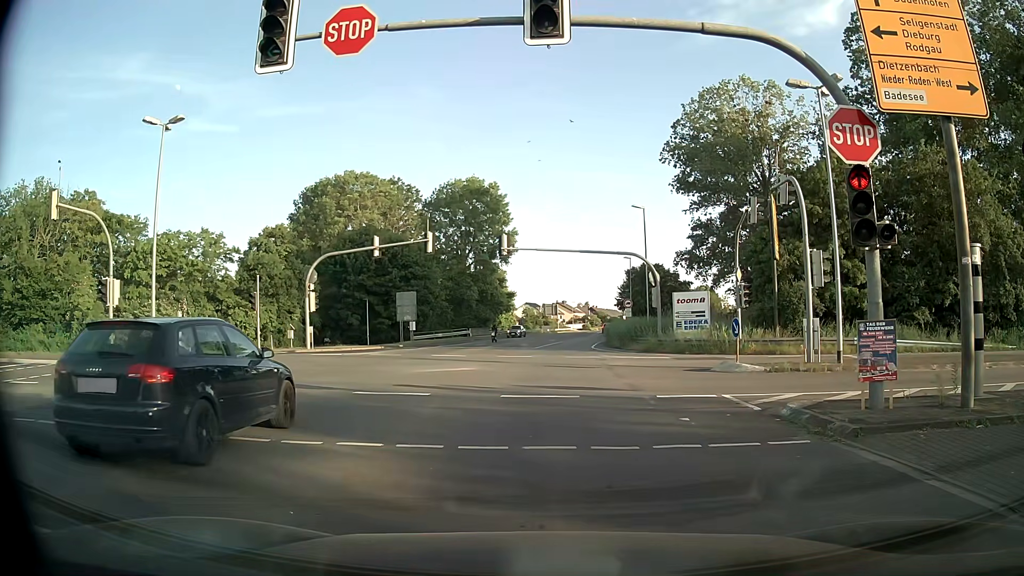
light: Day
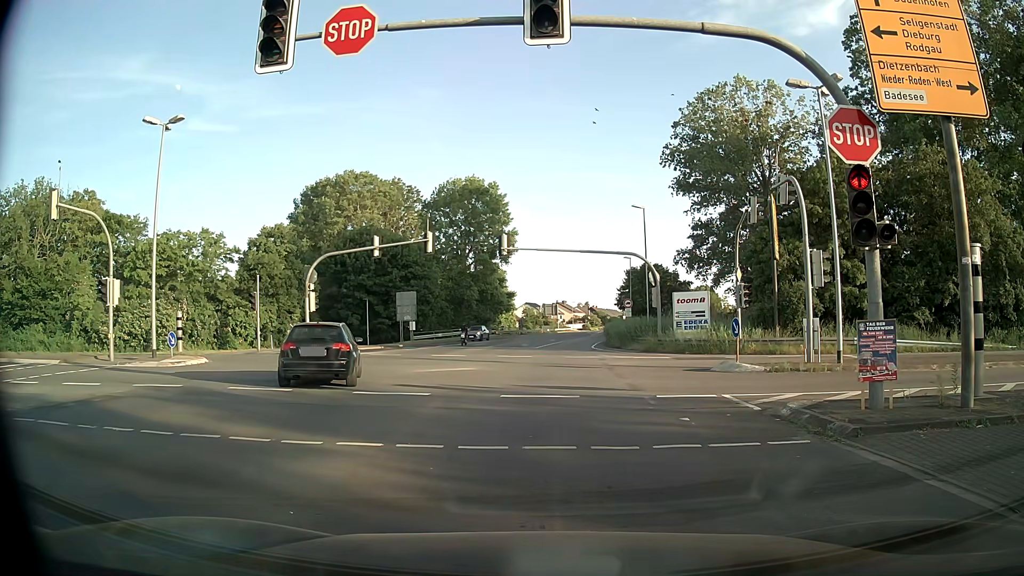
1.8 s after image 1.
(0.0, 0.0) m; 0°
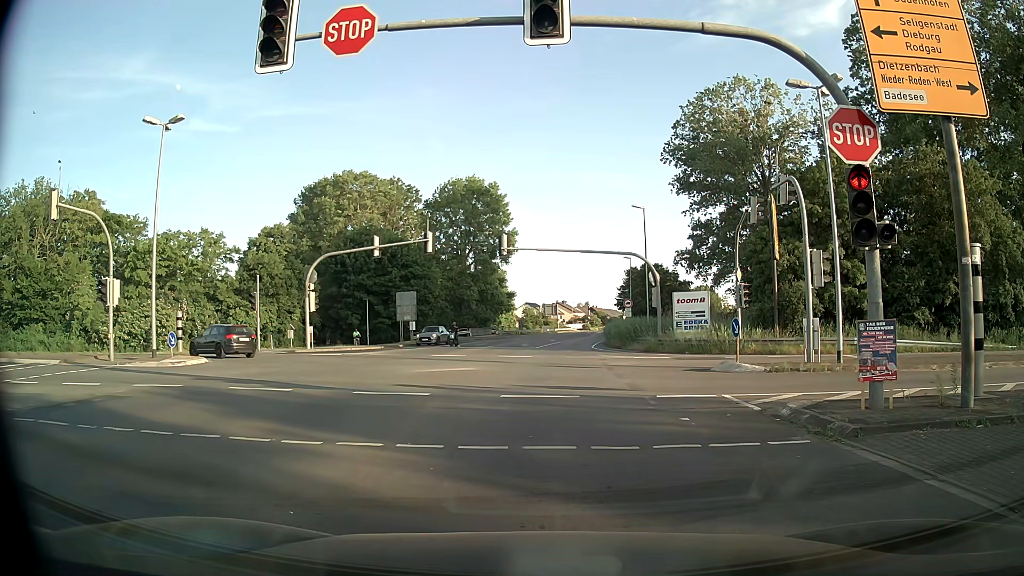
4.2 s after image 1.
(0.0, 0.0) m; 0°
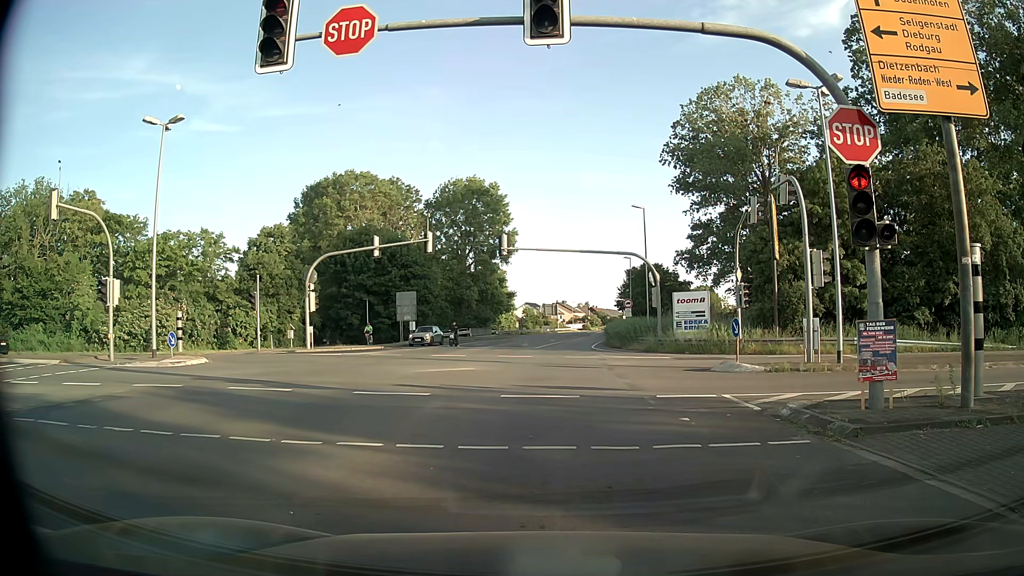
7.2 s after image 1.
(0.0, 0.0) m; 0°
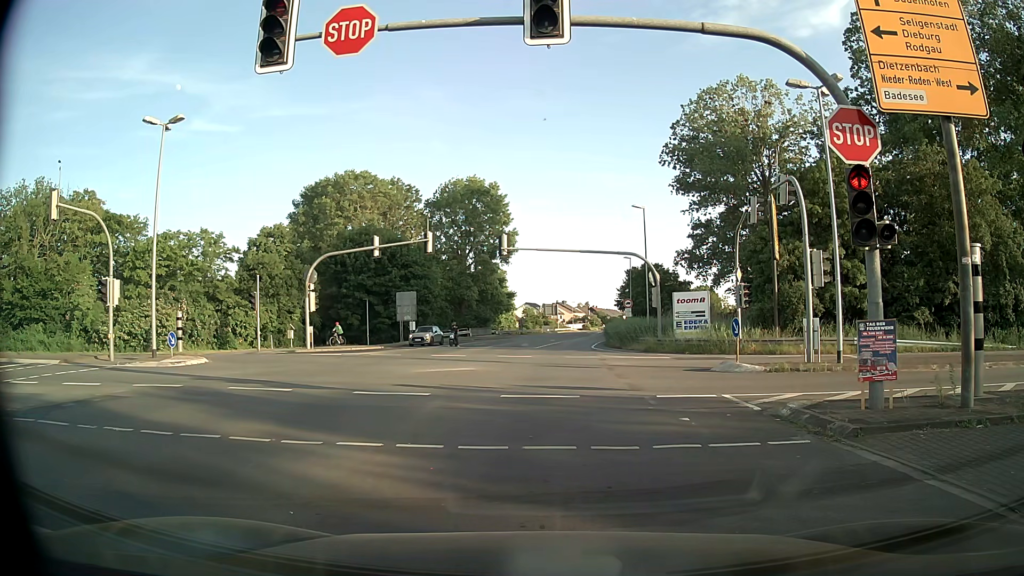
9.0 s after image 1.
(0.0, 0.0) m; 0°
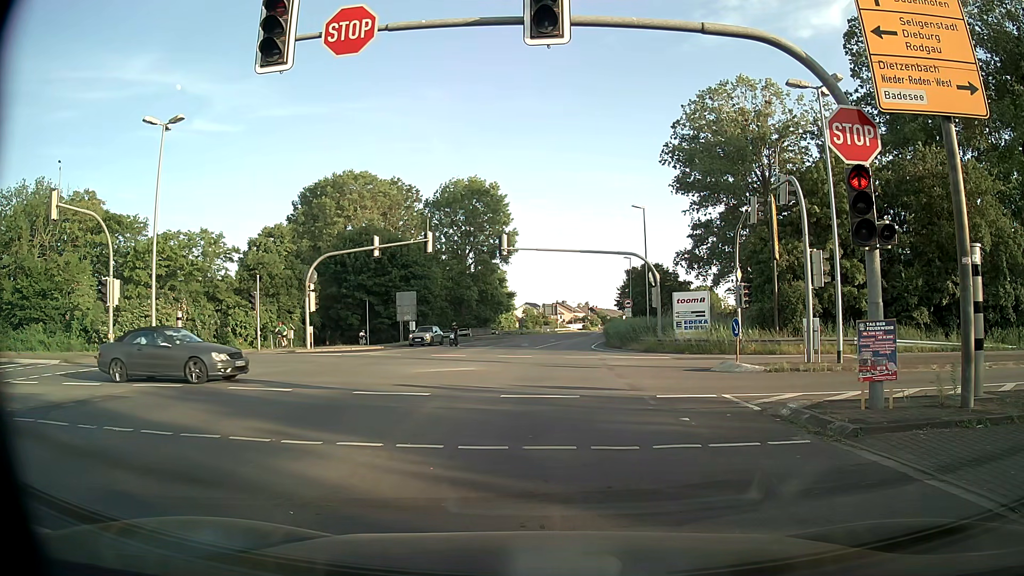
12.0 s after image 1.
(0.0, 0.0) m; 0°
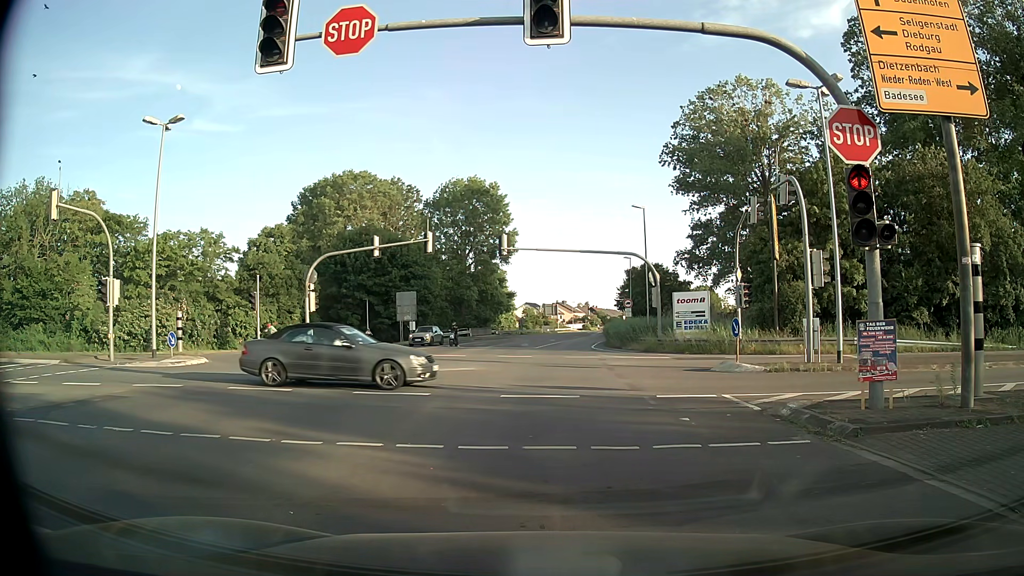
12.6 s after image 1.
(0.0, 0.0) m; 0°
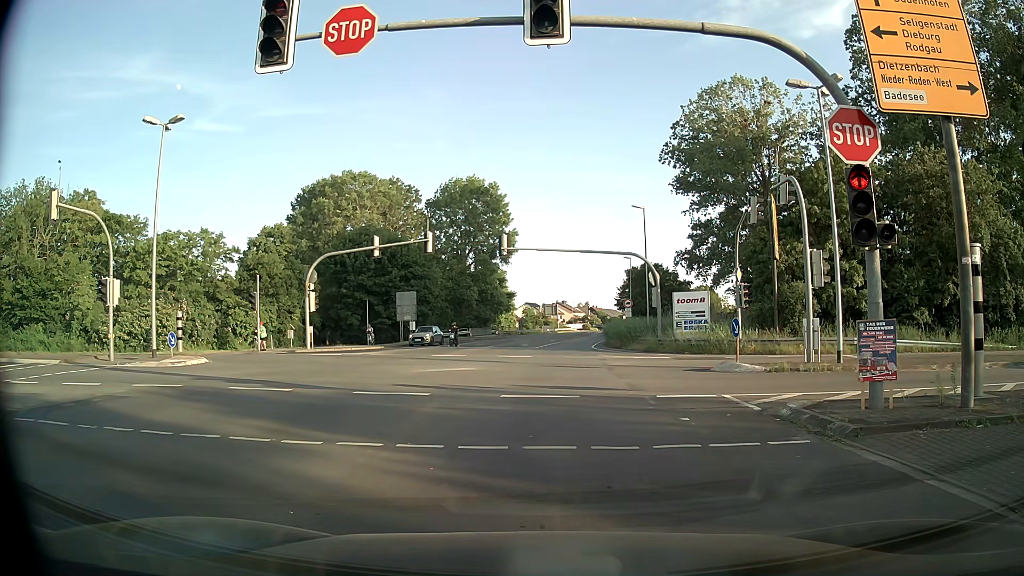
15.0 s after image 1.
(0.0, 0.0) m; 0°
(0, +10) (+1, +20) (+1, +30) (+1, +40) (+2, +50) (+4, +60) (+5, +70) (+7, +80) (+8, +89) (+10, +99) m
